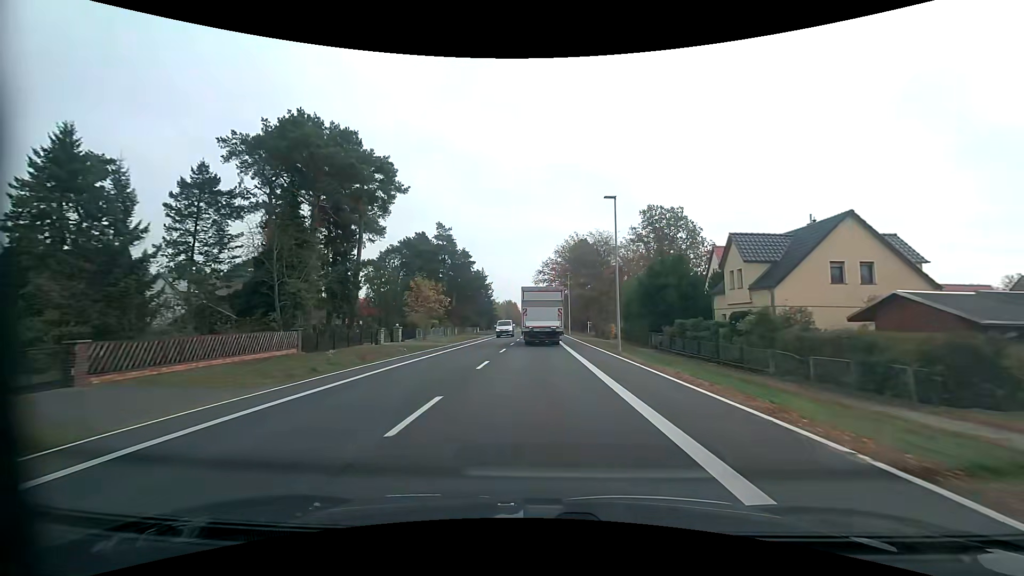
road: primary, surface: asphalt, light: Day
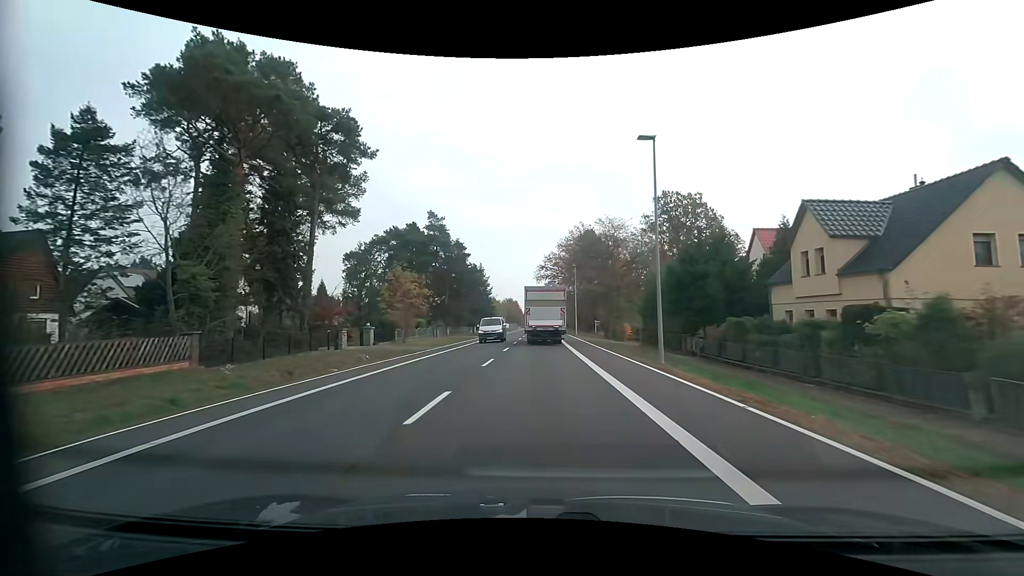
(-0.1, +8.4) m; 0°
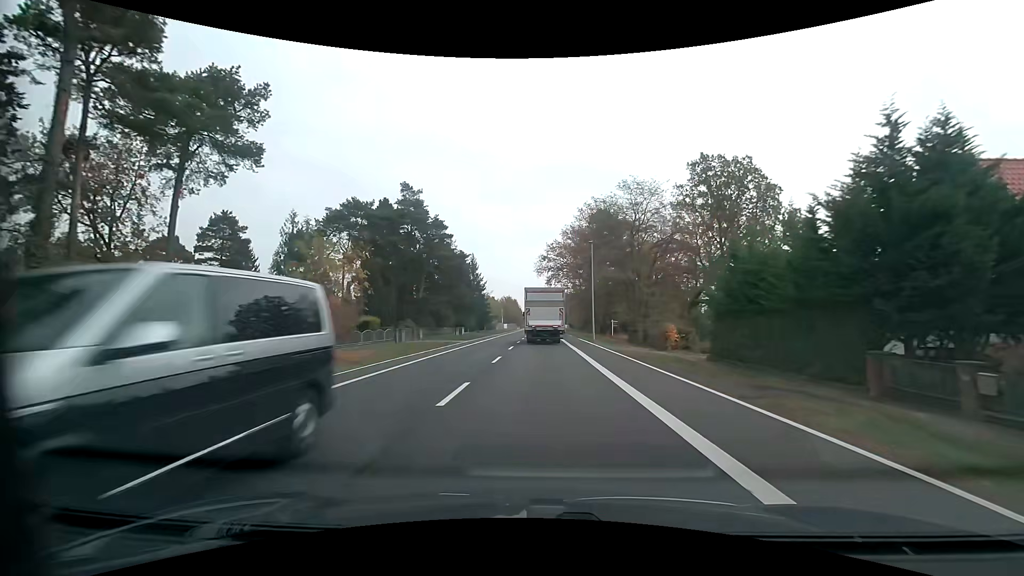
(-0.1, +16.7) m; 0°
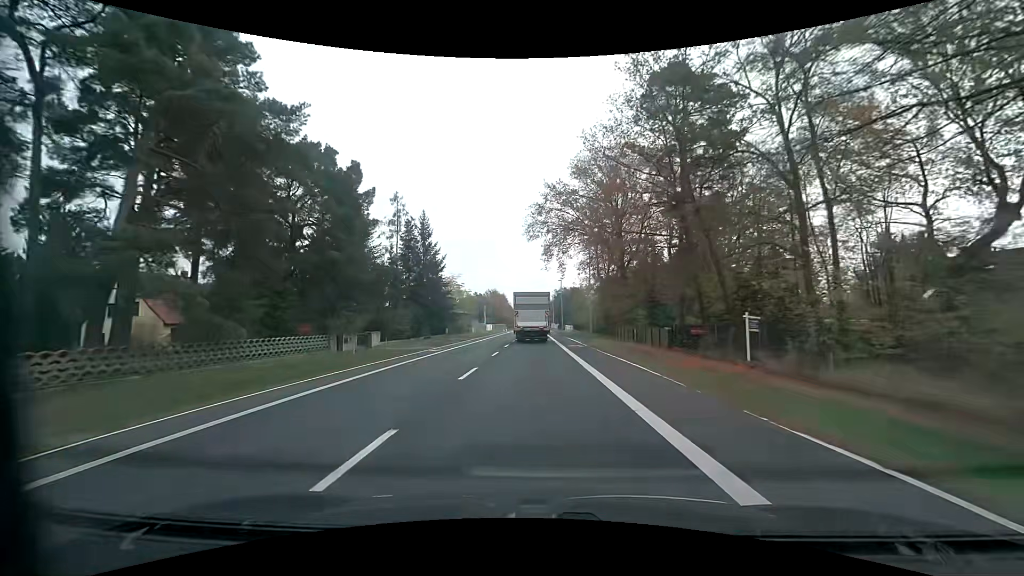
(+0.3, +41.4) m; 0°
(0, +10) (0, +20) (0, +30) (0, +40) (0, +50) (0, +60) (0, +70) (0, +80) (0, +90) (0, +100) m
